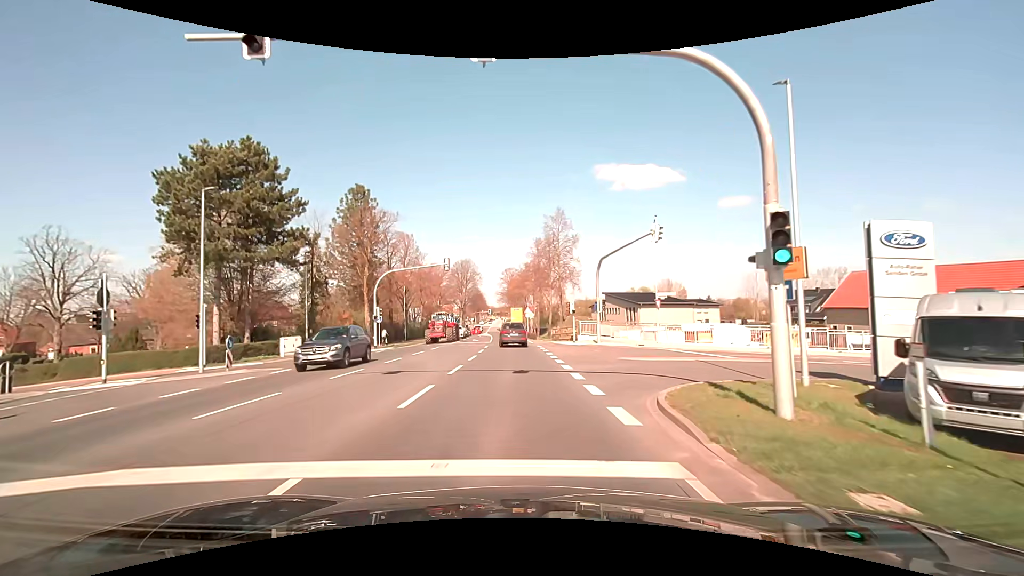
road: primary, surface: asphalt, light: Day
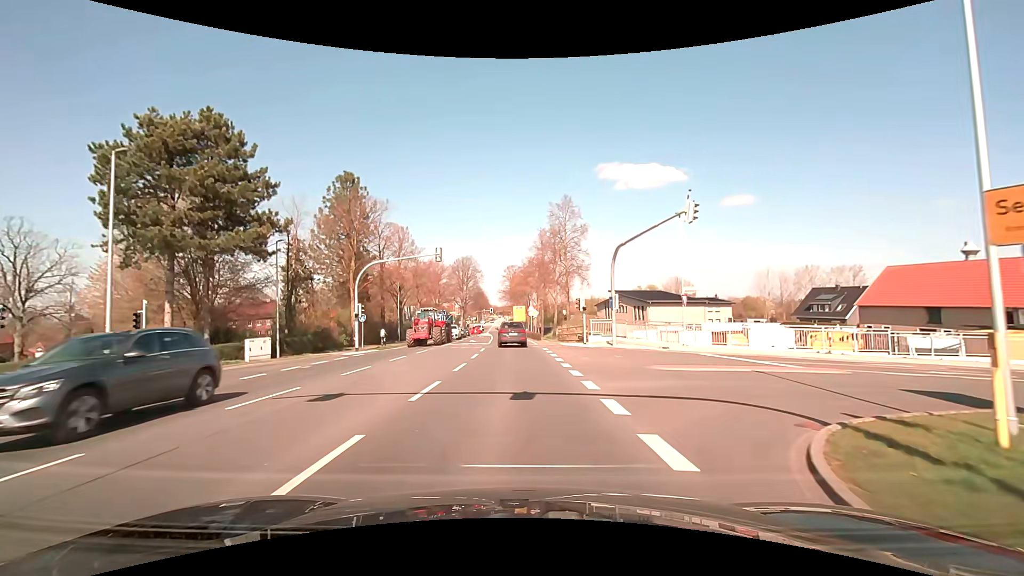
(0.0, +5.2) m; 0°
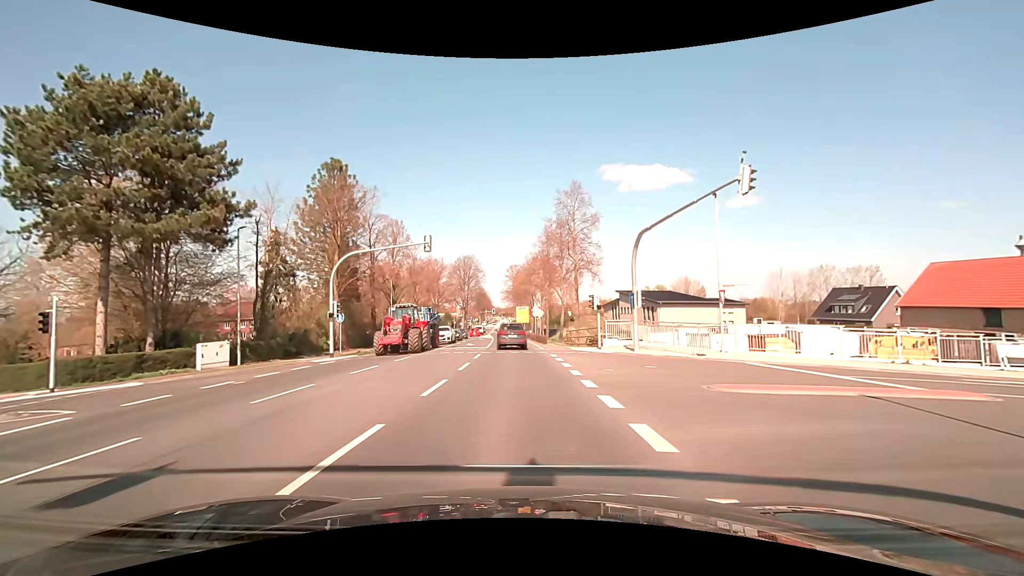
(0.0, +5.3) m; -1°
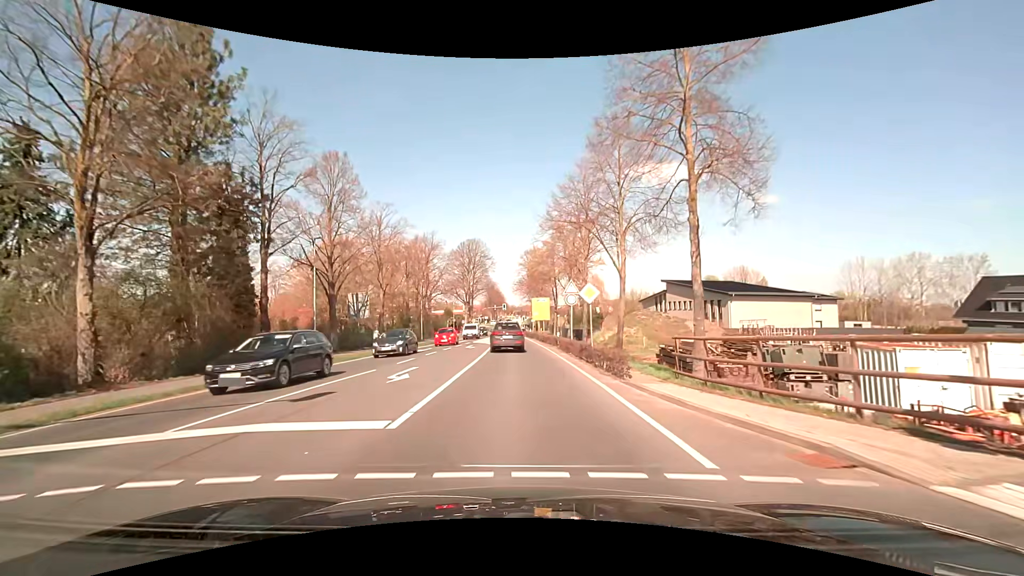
(-0.4, +26.9) m; -2°
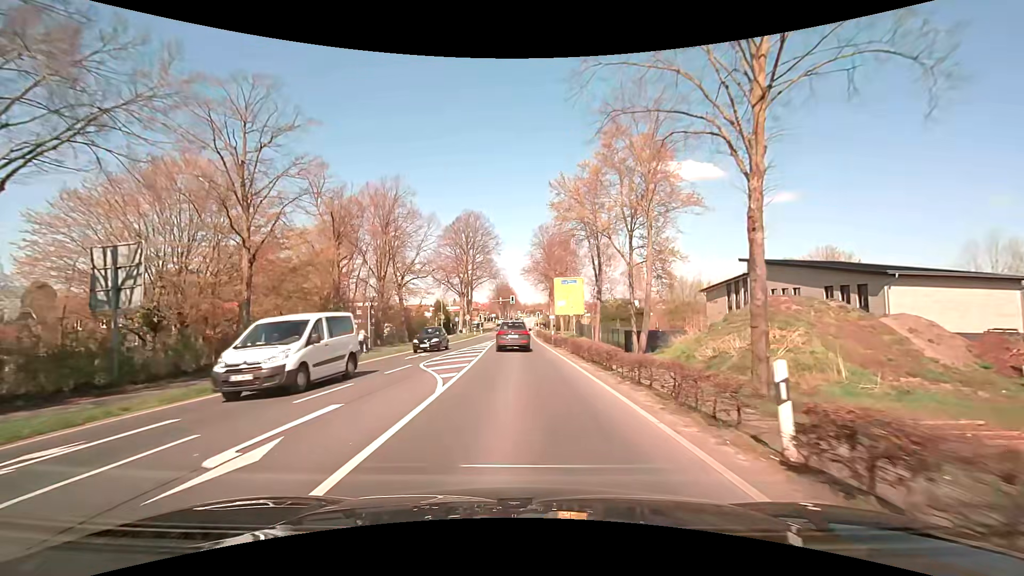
(-0.2, +28.3) m; -1°
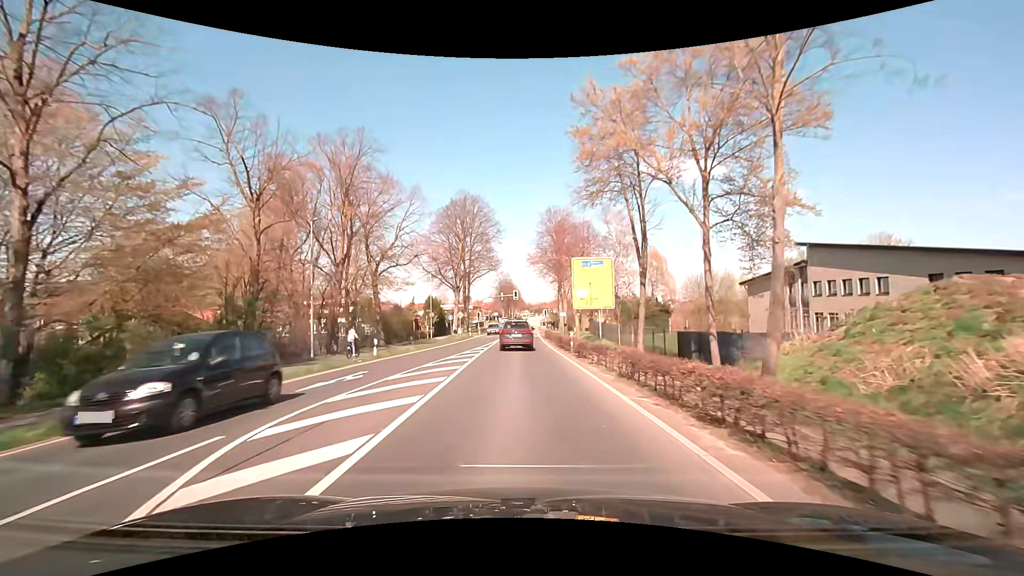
(-0.1, +12.1) m; -1°
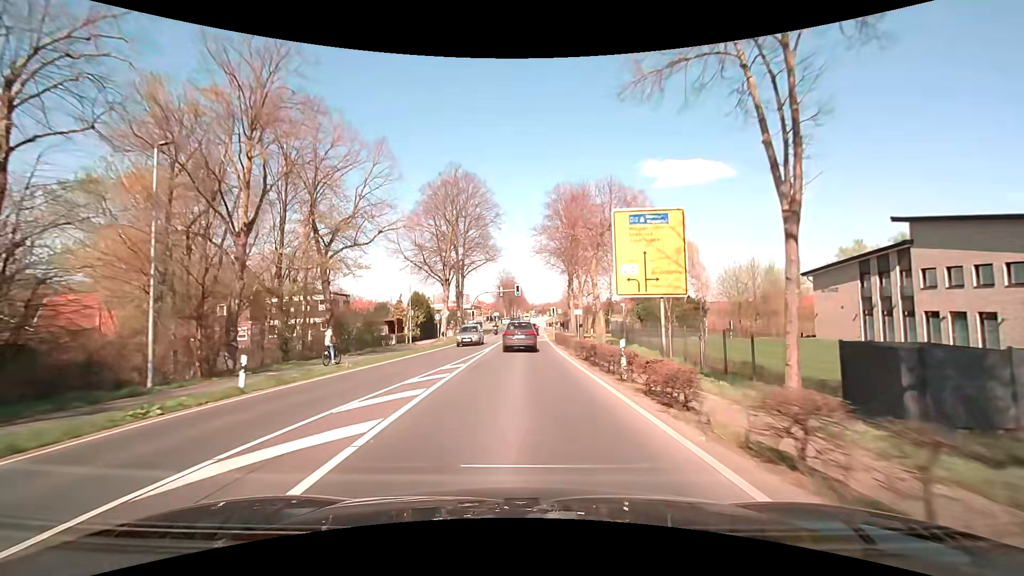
(-0.1, +13.1) m; -1°
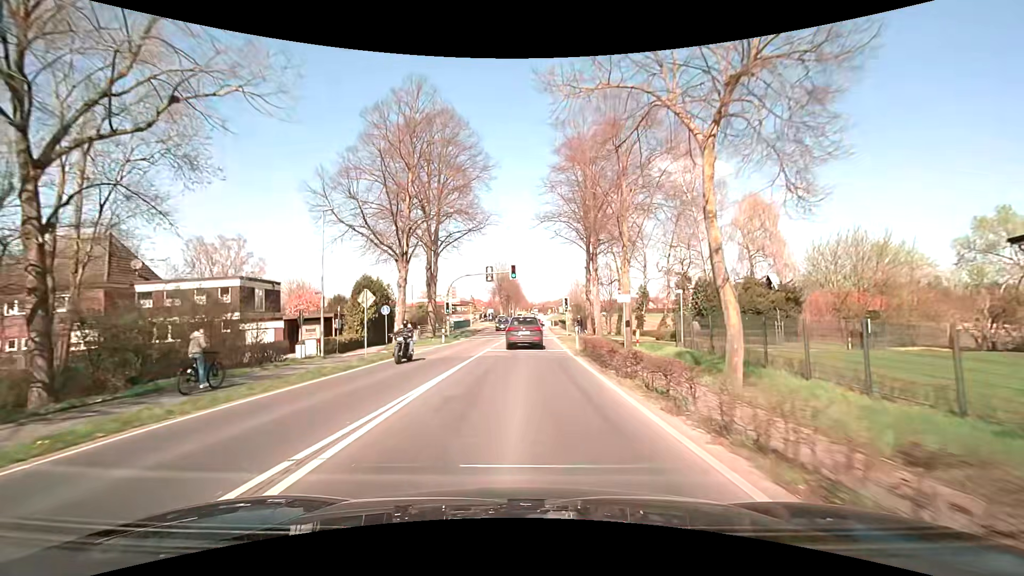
(+0.1, +21.0) m; 0°
(0, +10) (0, +20) (0, +30) (0, +40) (+1, +50) (+1, +60) (+1, +70) (+2, +80) (+2, +90) (+3, +100) m
